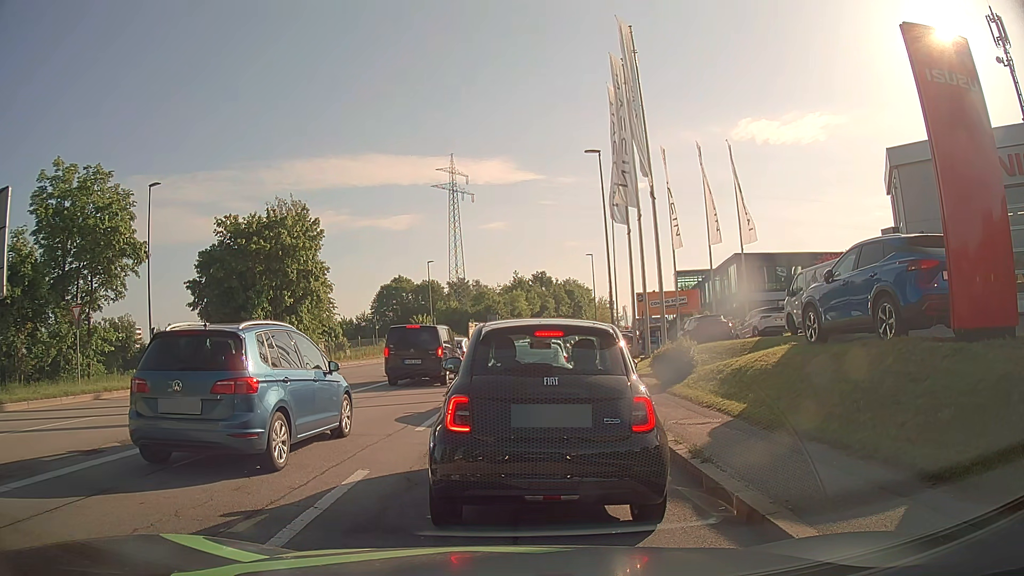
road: tertiary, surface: asphalt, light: Day
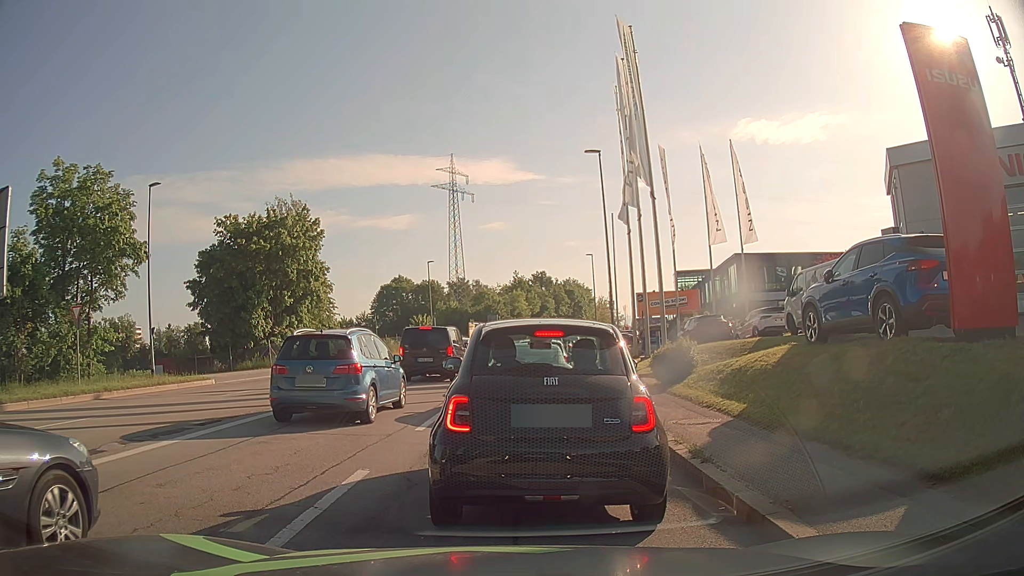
(0.0, 0.0) m; 0°
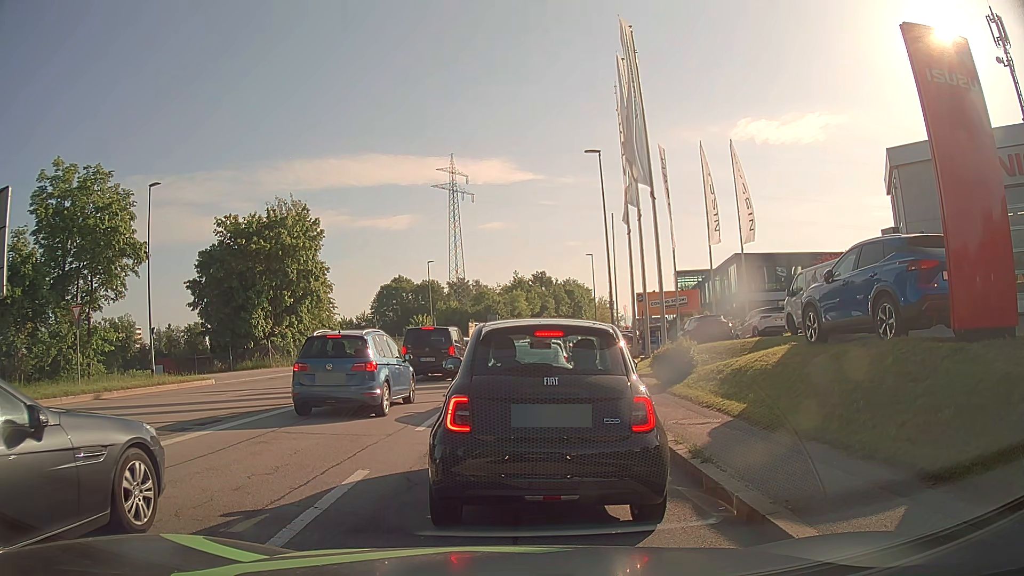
(0.0, 0.0) m; 0°
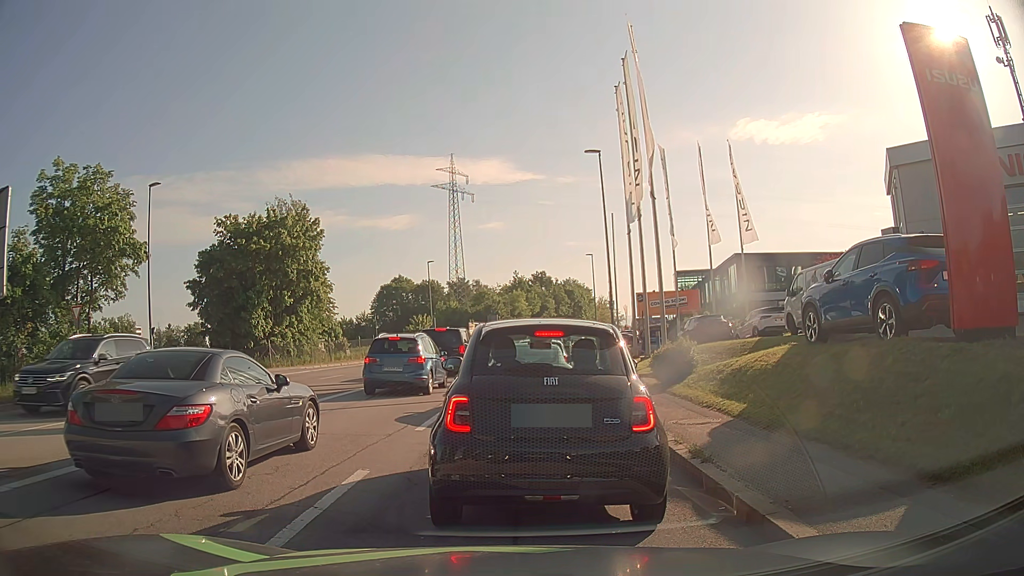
(0.0, 0.0) m; 0°
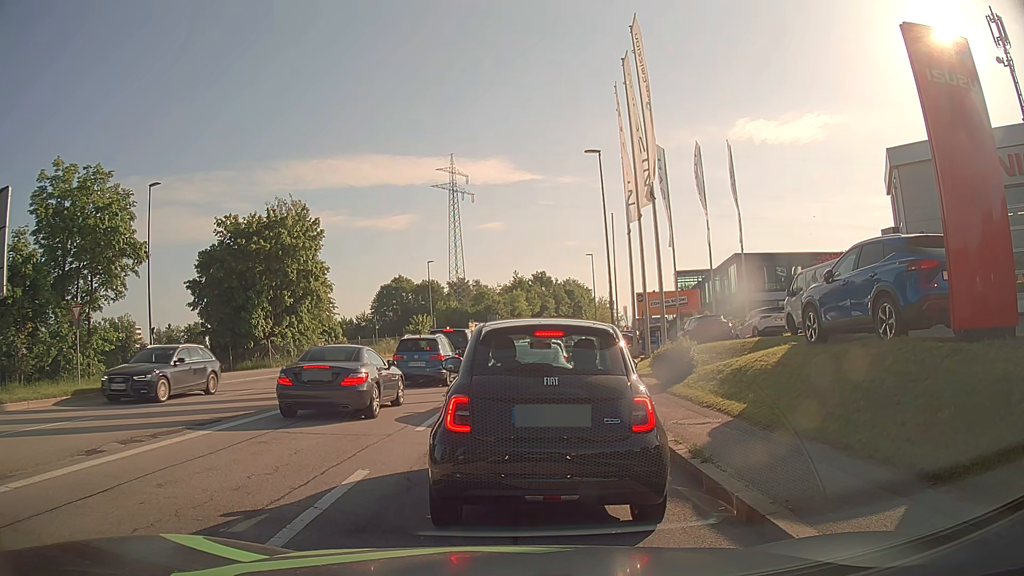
(0.0, 0.0) m; 0°
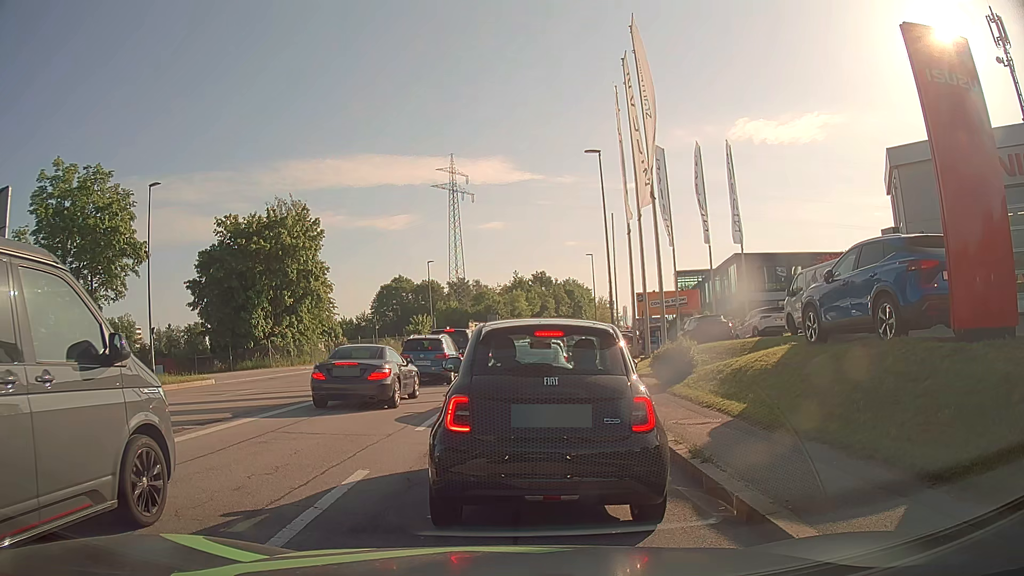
(0.0, 0.0) m; 0°
